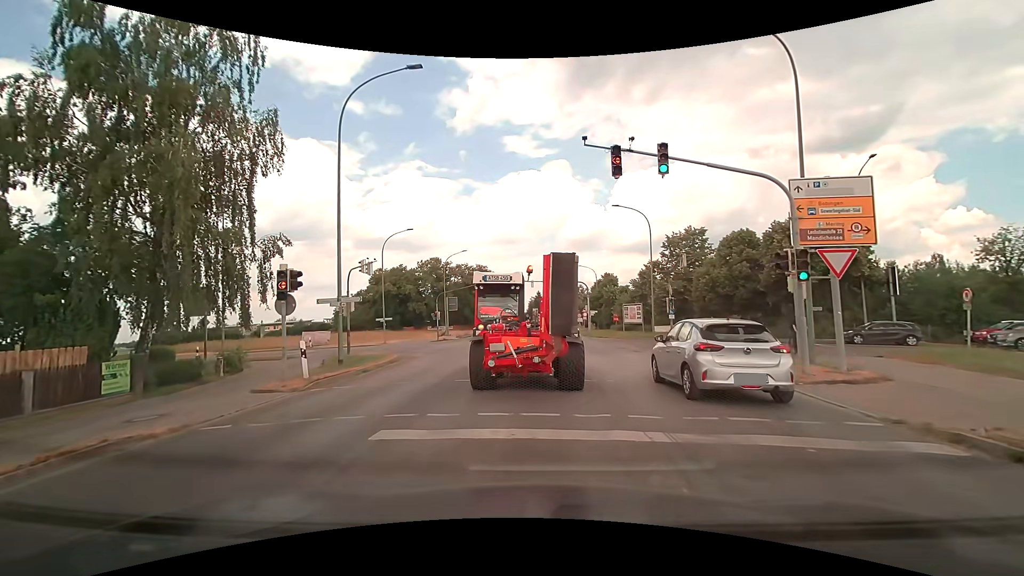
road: tertiary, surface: asphalt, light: Day
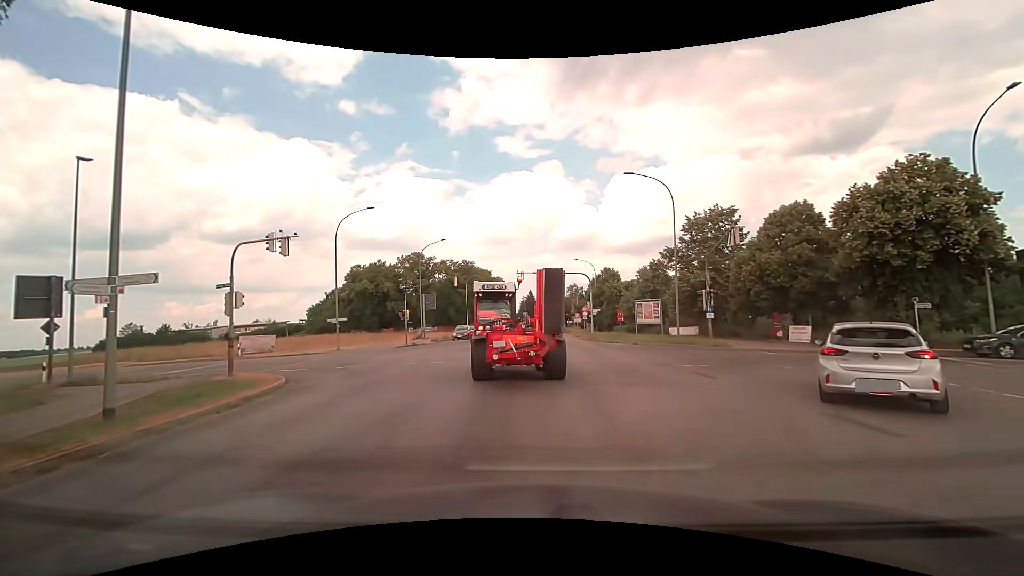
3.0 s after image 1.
(-0.1, +10.6) m; -1°
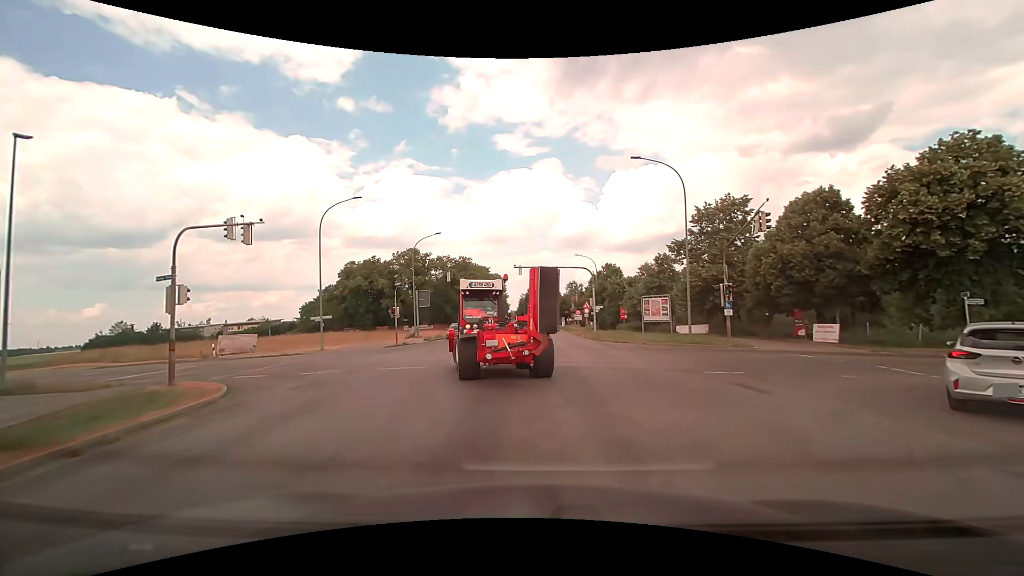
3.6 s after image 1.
(0.0, +2.9) m; 0°
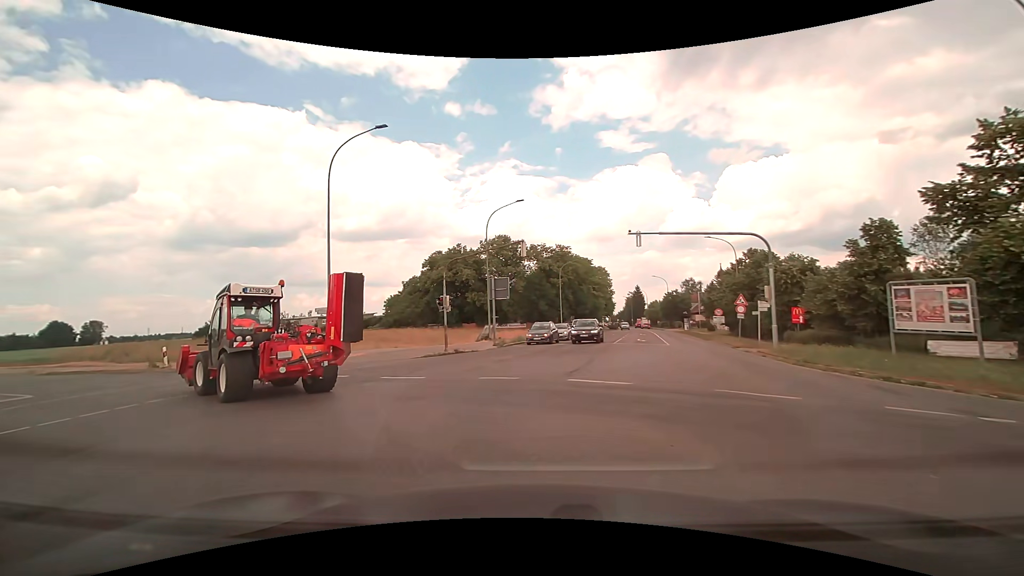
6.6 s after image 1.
(-0.8, +16.0) m; -12°
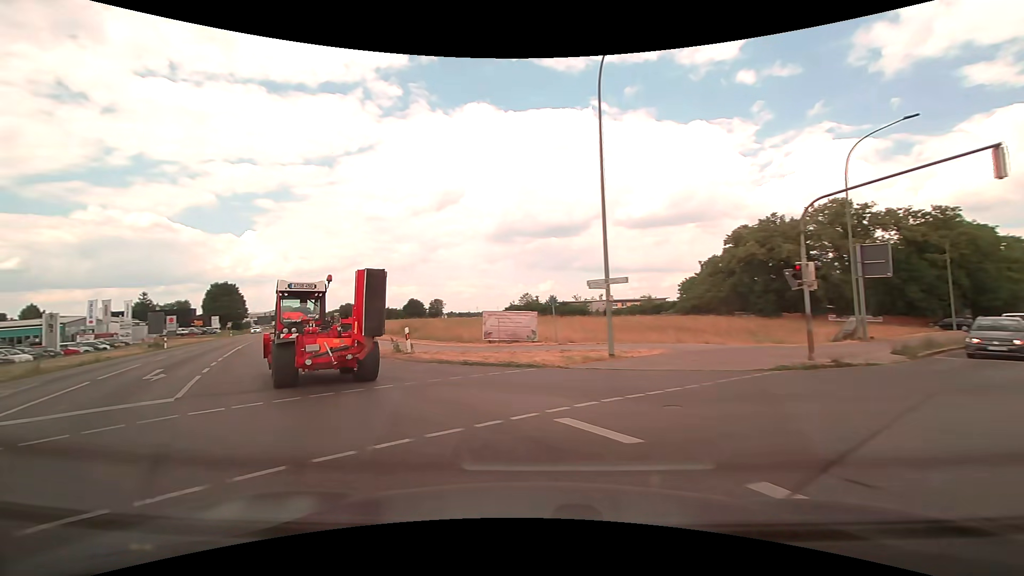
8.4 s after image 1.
(-2.4, +10.1) m; -31°
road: primary
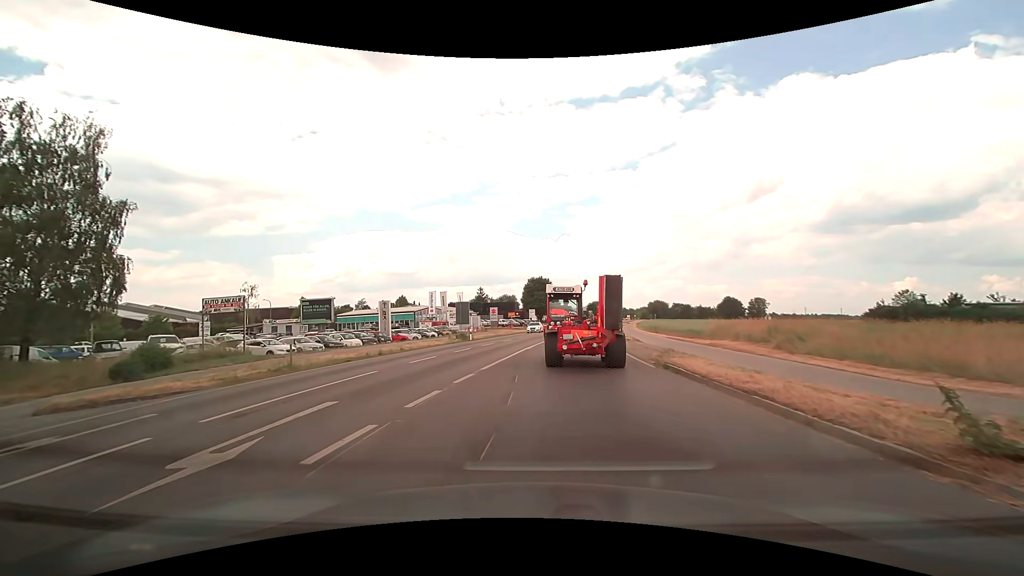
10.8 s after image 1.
(-4.8, +12.8) m; -34°
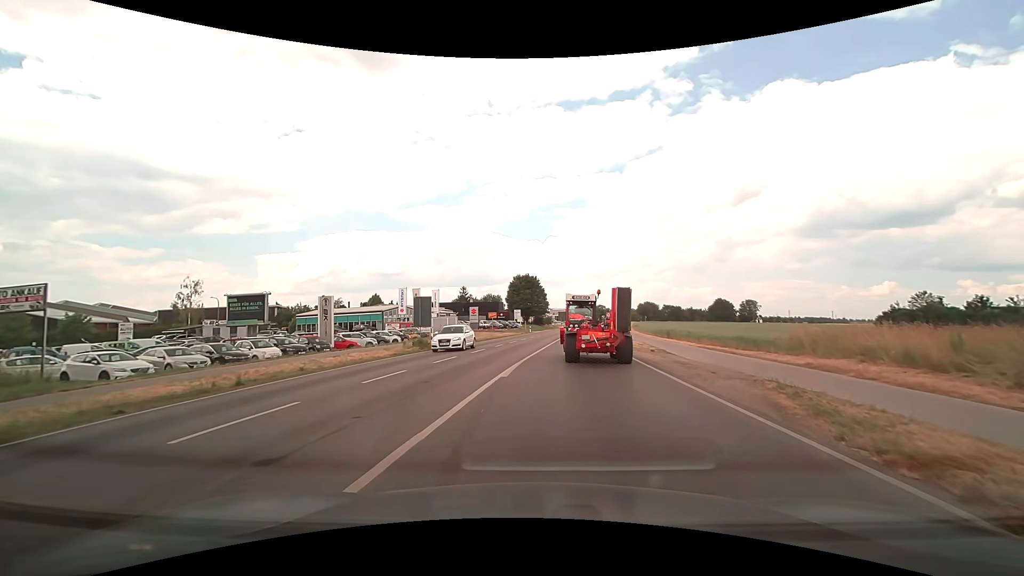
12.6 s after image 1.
(0.0, +11.5) m; +2°
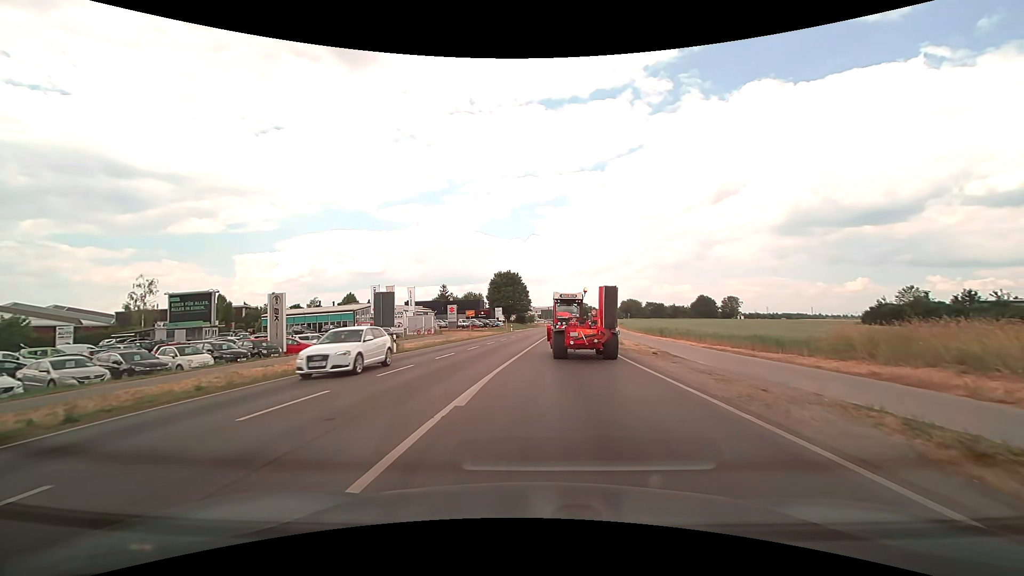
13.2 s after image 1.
(+0.1, +4.5) m; +2°
(0, +10) (+1, +20) (+2, +30) (+2, +40) (+3, +50) (+4, +60) (+5, +70) (+6, +80) (+7, +90) (+8, +100) m
